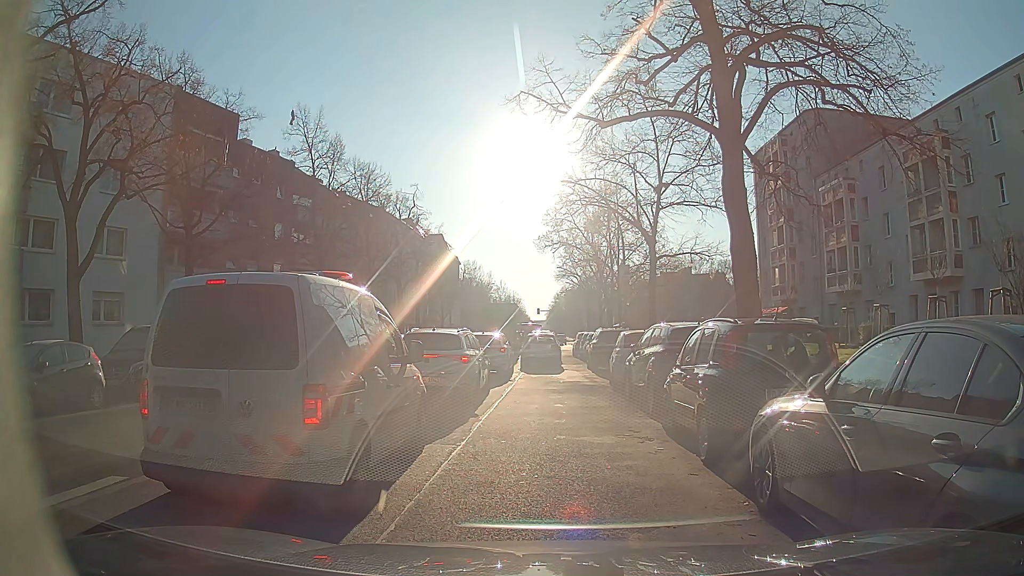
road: secondary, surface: asphalt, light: Day
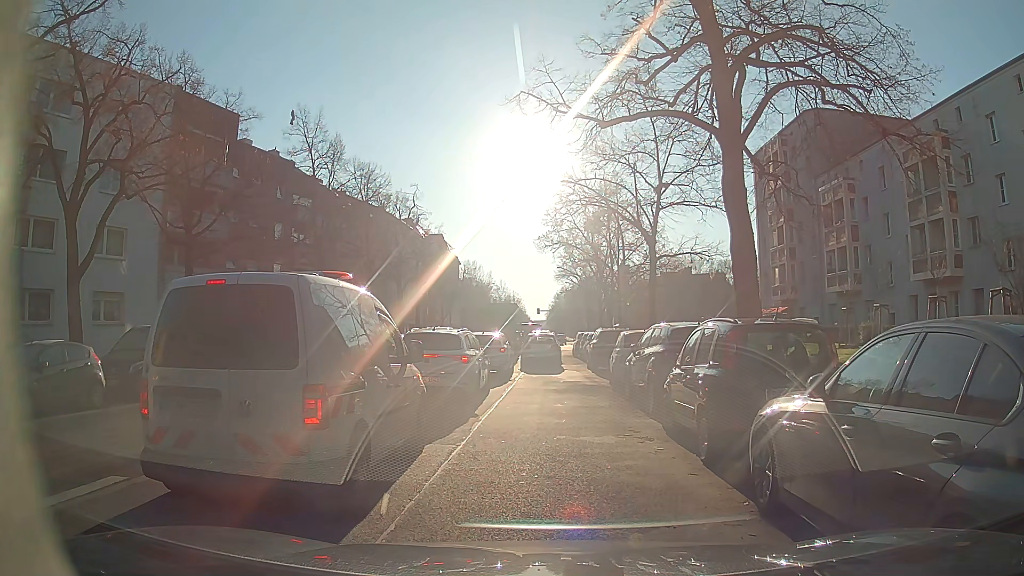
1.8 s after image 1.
(0.0, 0.0) m; 0°
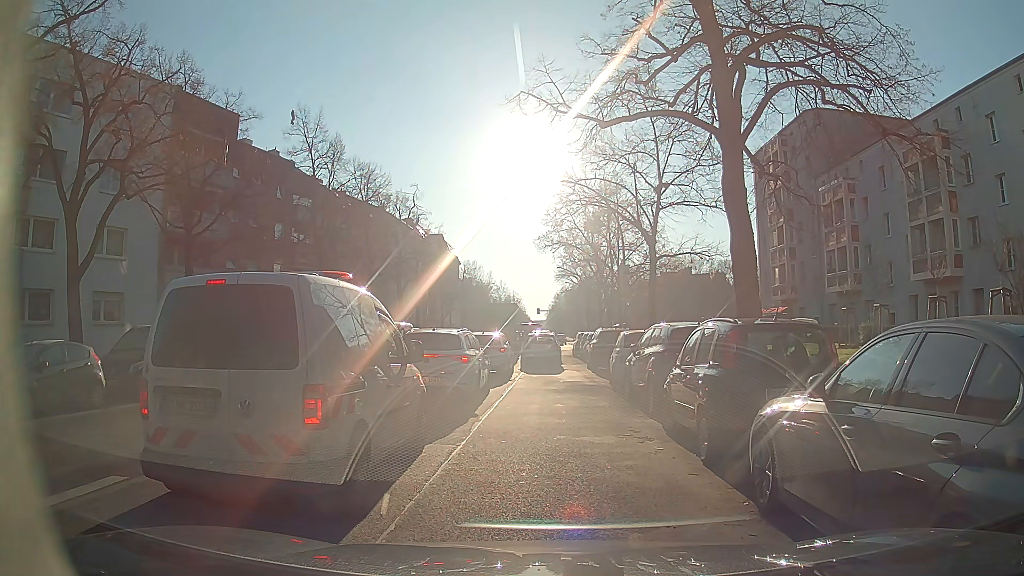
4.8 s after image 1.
(0.0, 0.0) m; 0°
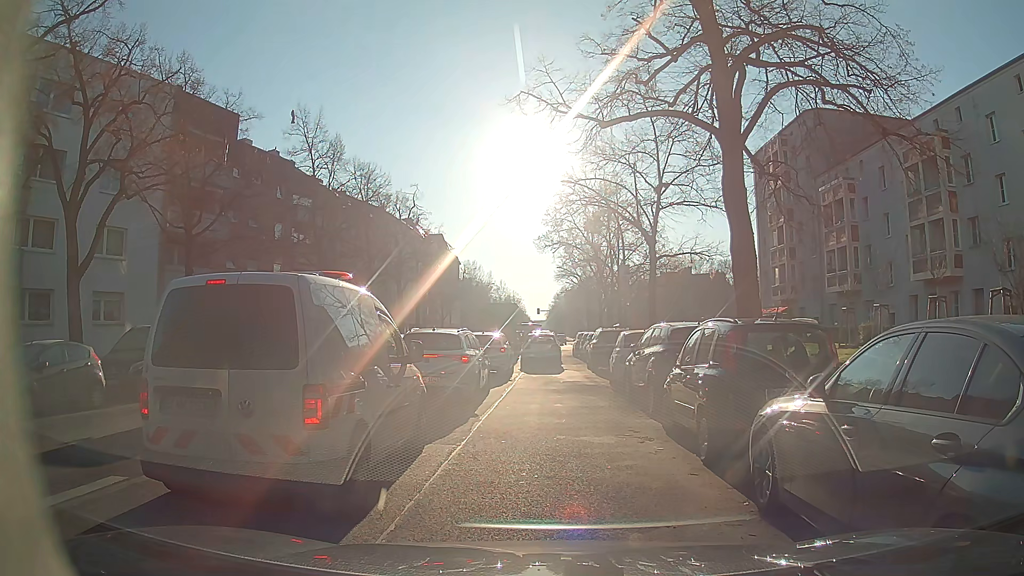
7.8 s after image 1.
(0.0, 0.0) m; 0°
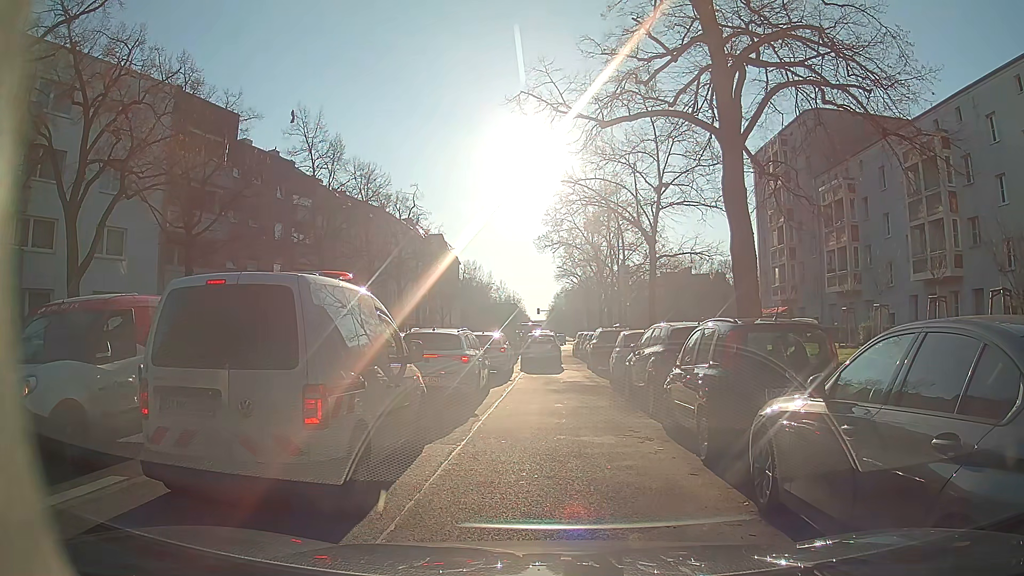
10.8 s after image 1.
(0.0, 0.0) m; 0°
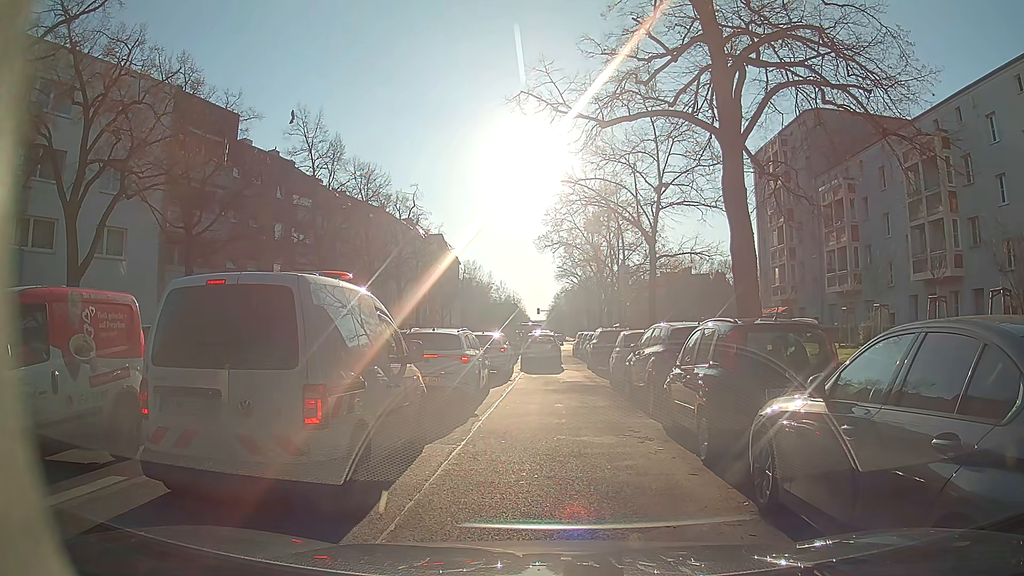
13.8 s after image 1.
(0.0, 0.0) m; 0°
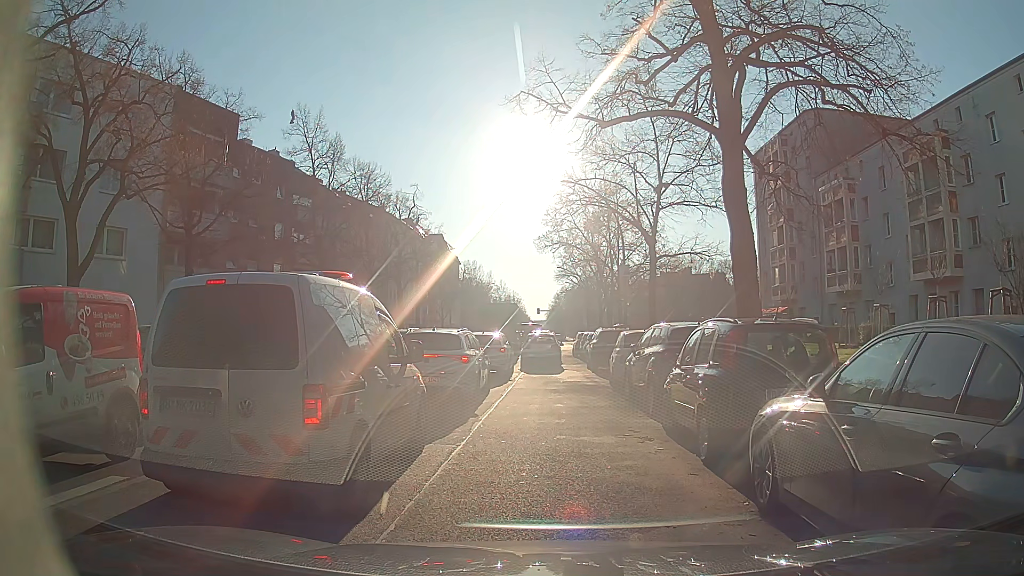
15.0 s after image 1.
(0.0, 0.0) m; 0°
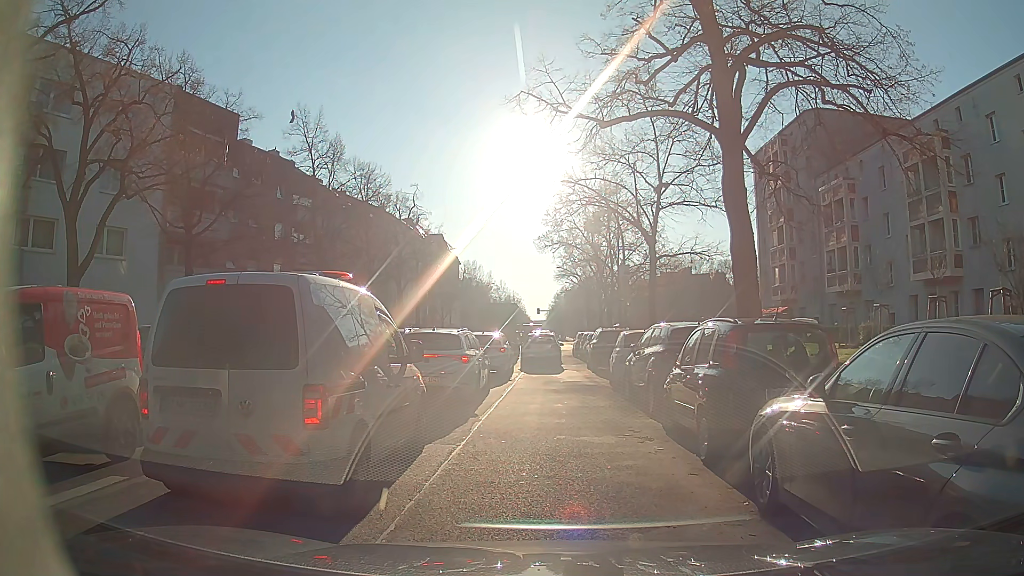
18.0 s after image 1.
(0.0, 0.0) m; 0°
